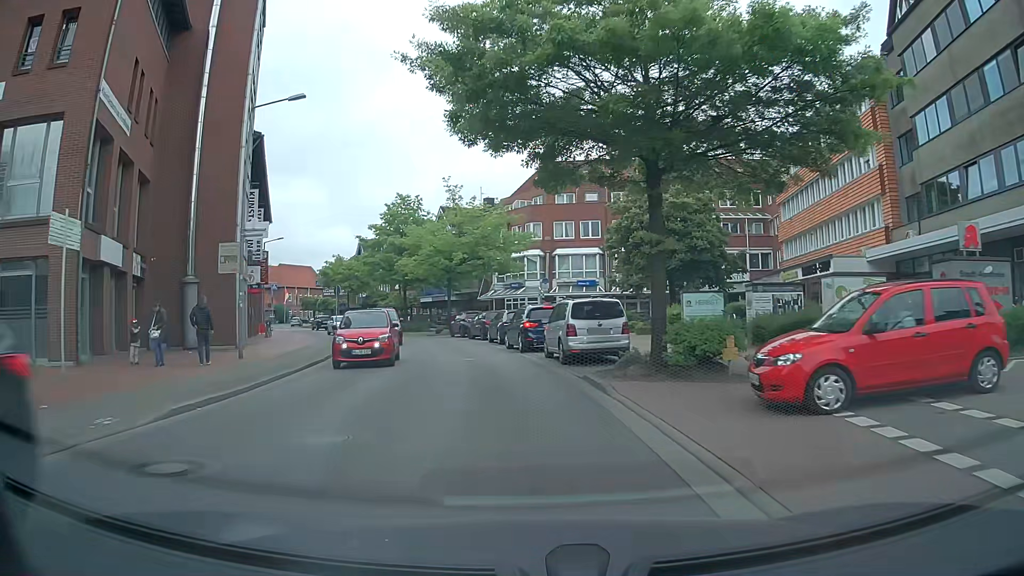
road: secondary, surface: asphalt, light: Day
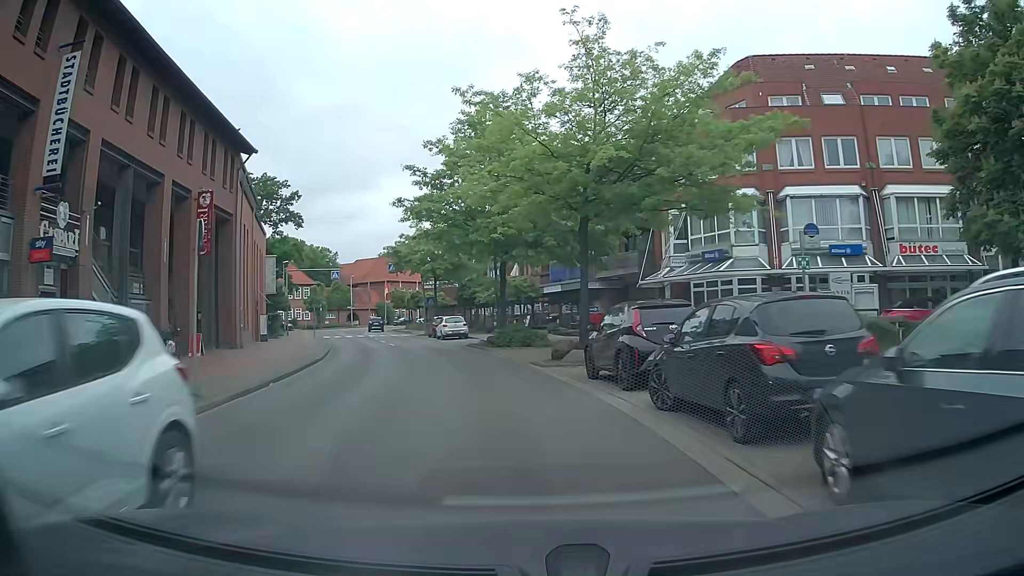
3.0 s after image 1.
(-2.7, +27.8) m; -12°
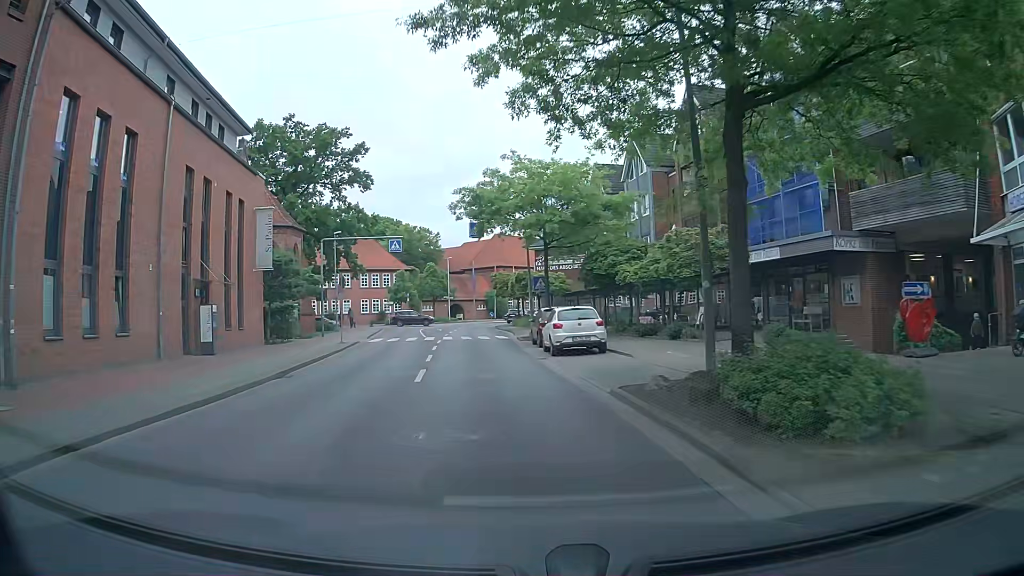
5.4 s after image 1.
(-2.0, +22.0) m; -10°
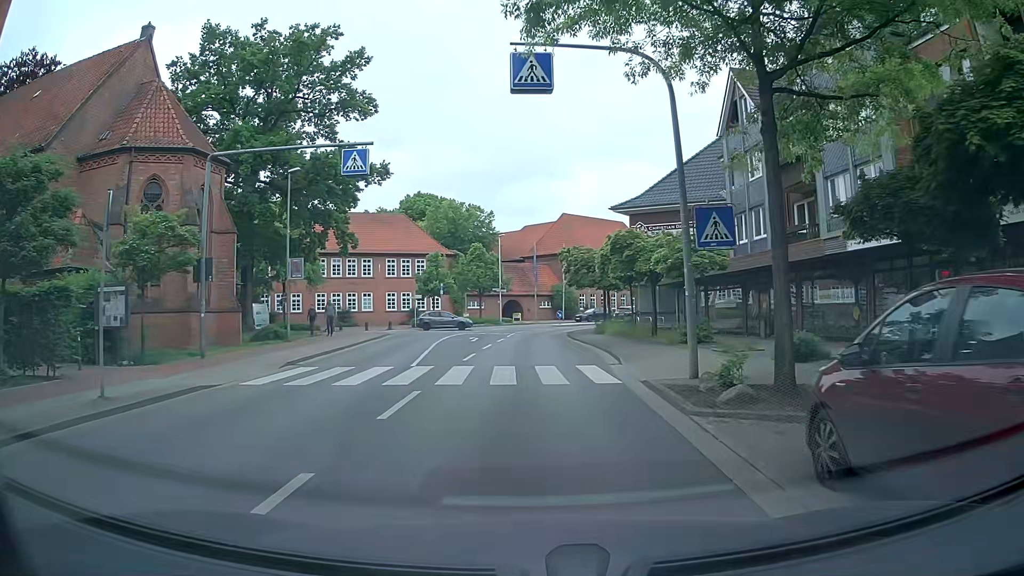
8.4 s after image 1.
(-1.8, +22.9) m; -6°
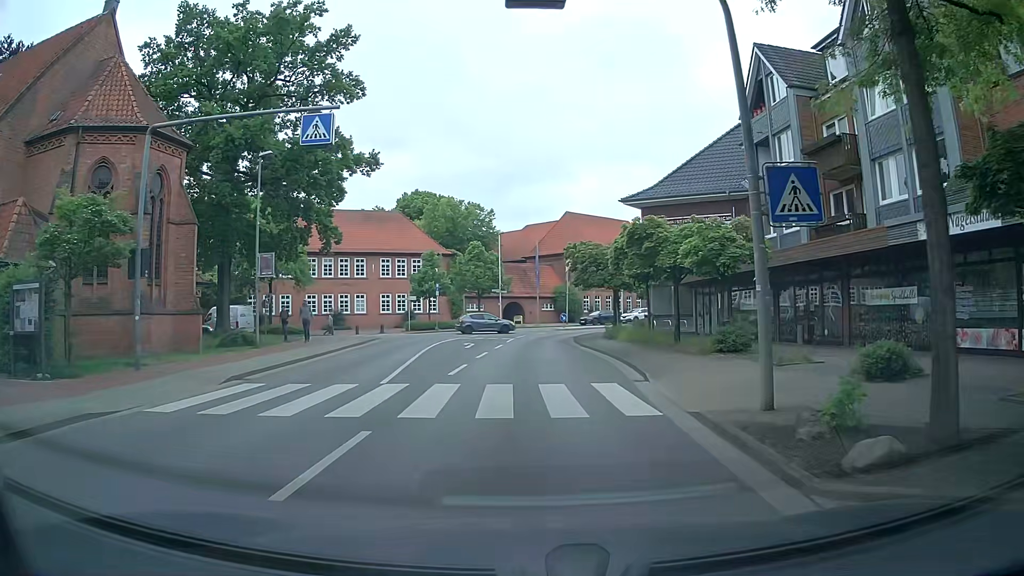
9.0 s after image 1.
(0.0, +3.8) m; 0°
(0, +10) (0, +20) (0, +30) (+1, +40) (+4, +50) (+8, +58) (+15, +66) (+23, +72) (+31, +77) (+40, +81) m
